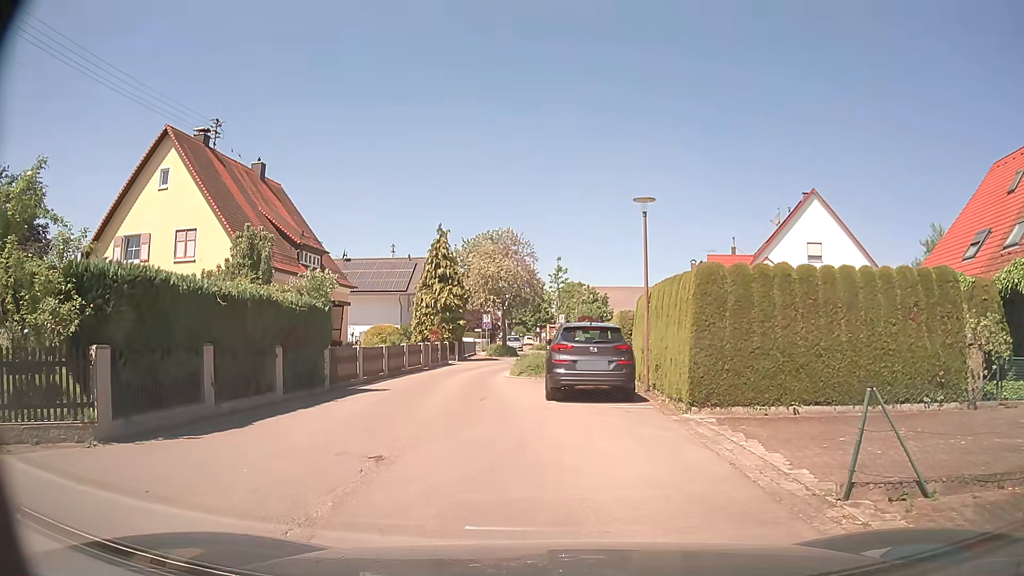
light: Day
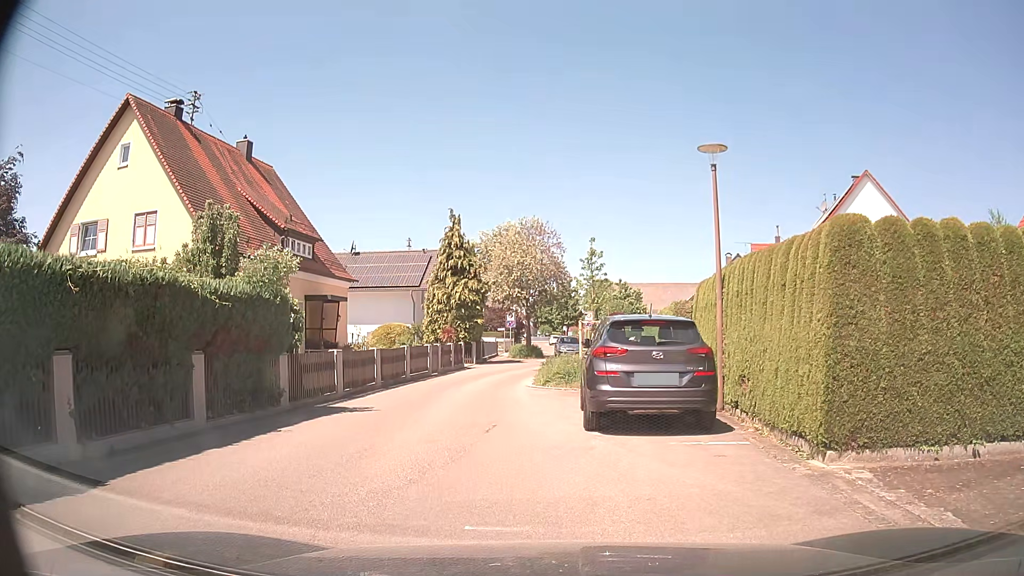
(-0.2, +4.6) m; -3°
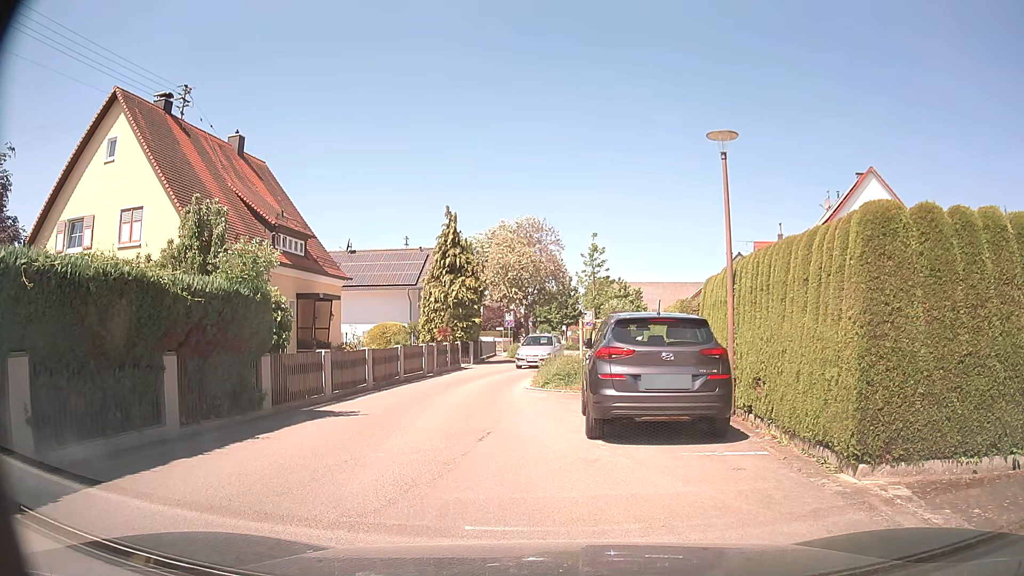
(0.0, +0.8) m; 0°
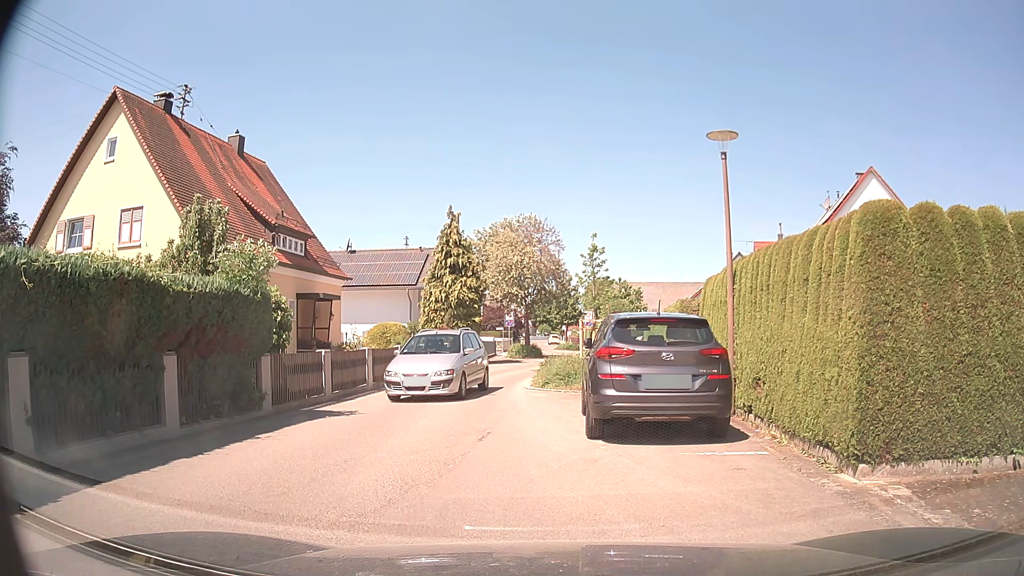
(0.0, 0.0) m; 0°
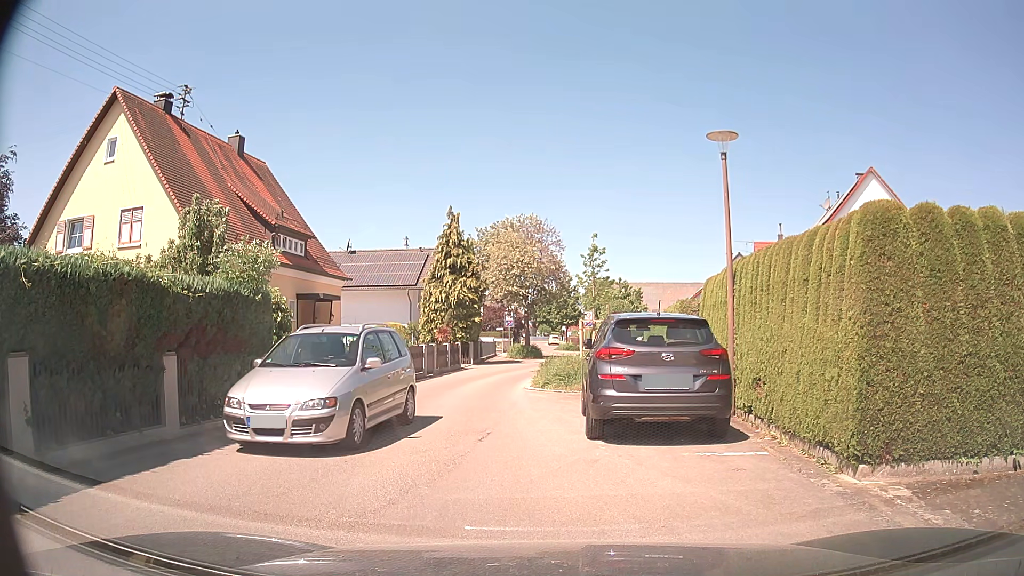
(0.0, 0.0) m; 0°
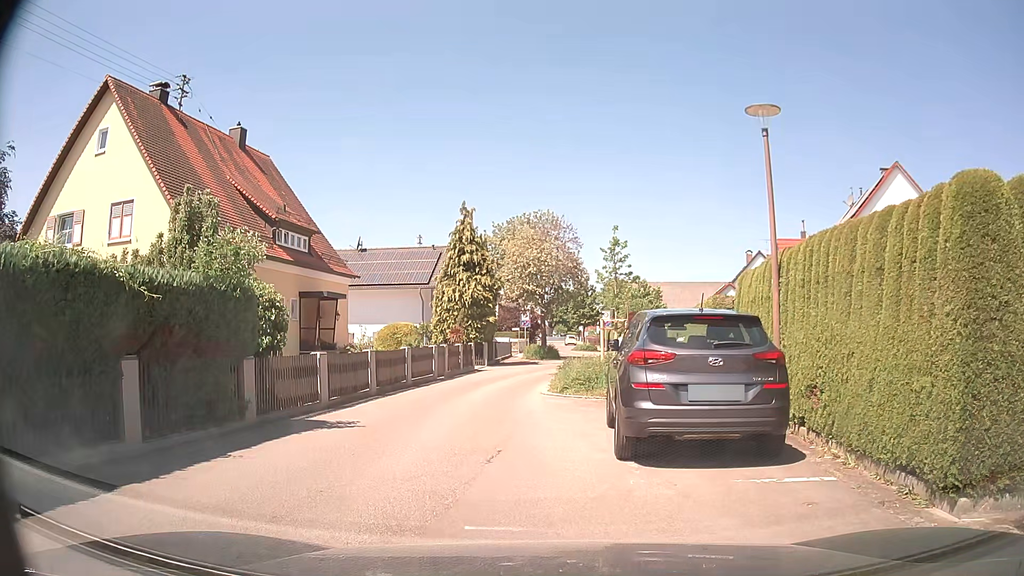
(0.0, +1.5) m; 0°
